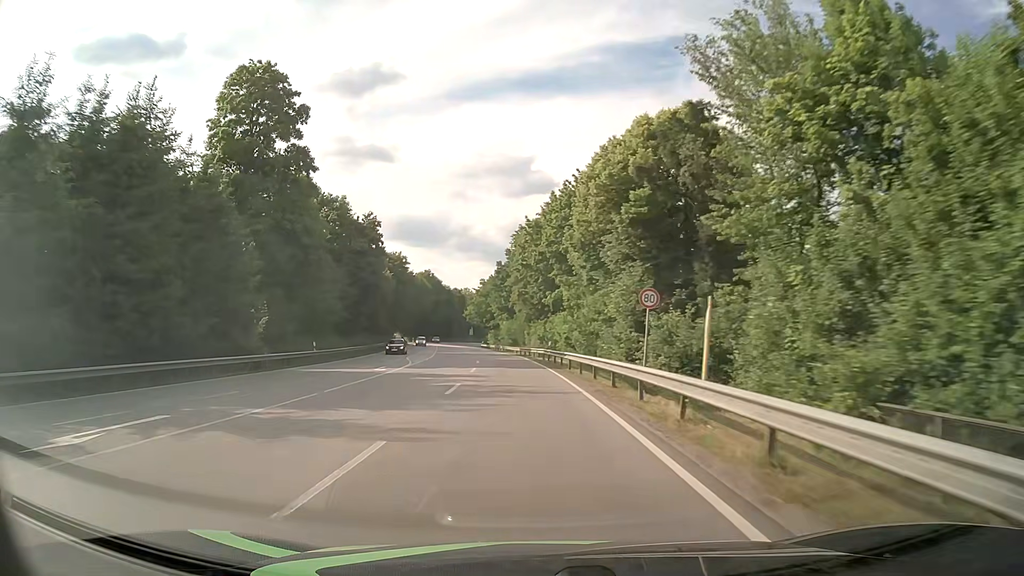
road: primary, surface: asphalt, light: Day
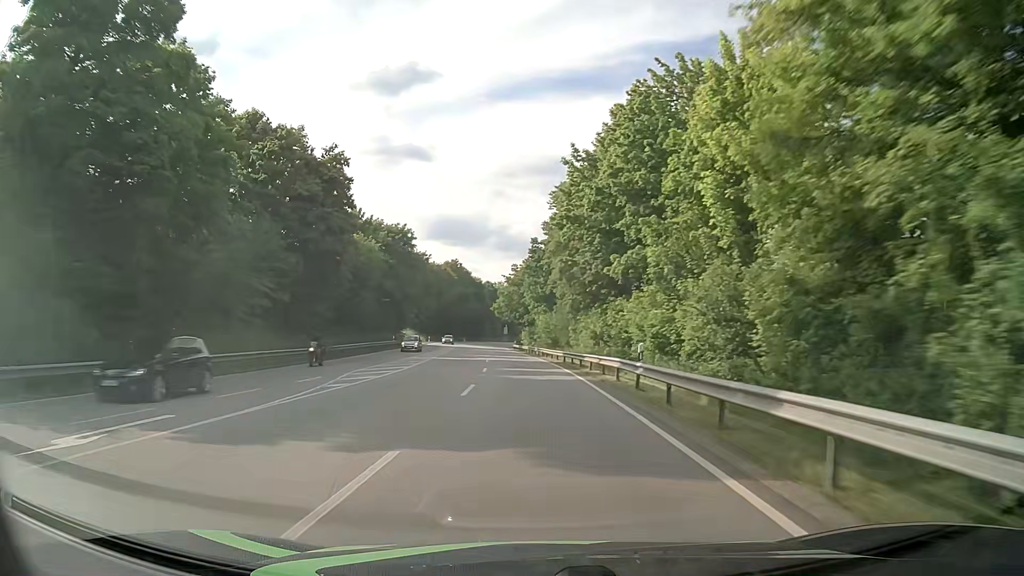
(-0.9, +25.0) m; -4°
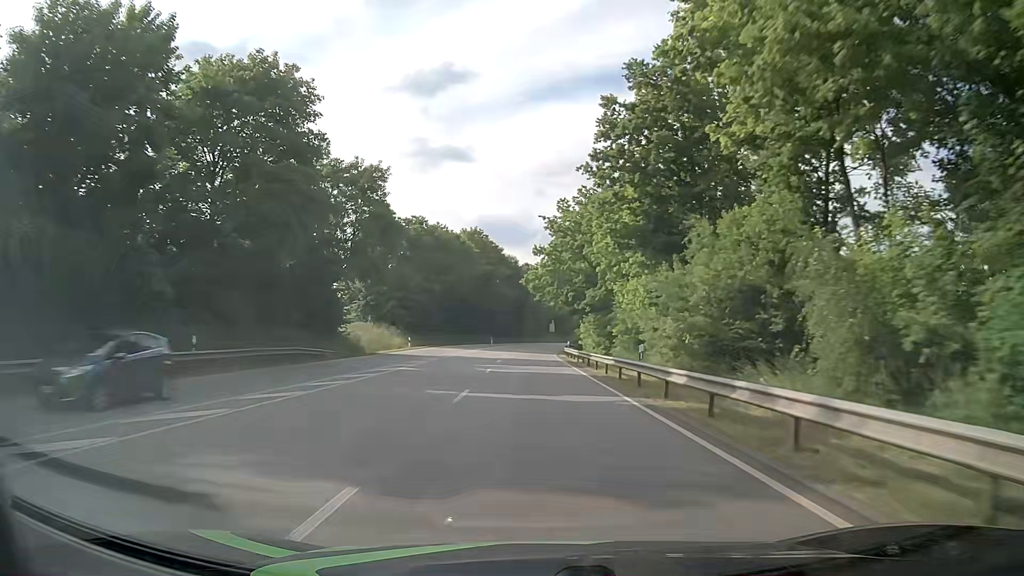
(-1.8, +50.0) m; -4°
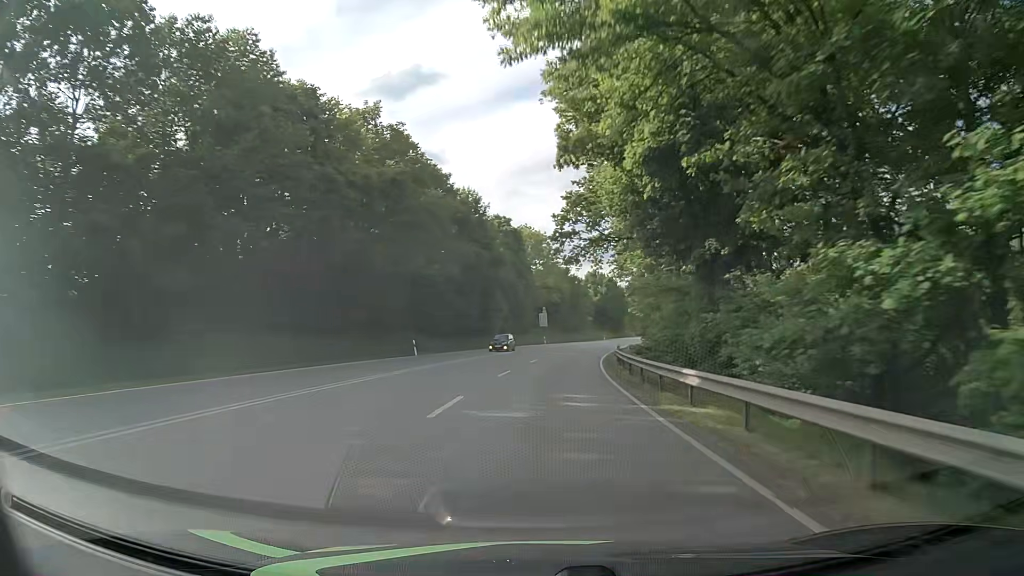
(-0.3, +62.8) m; +1°
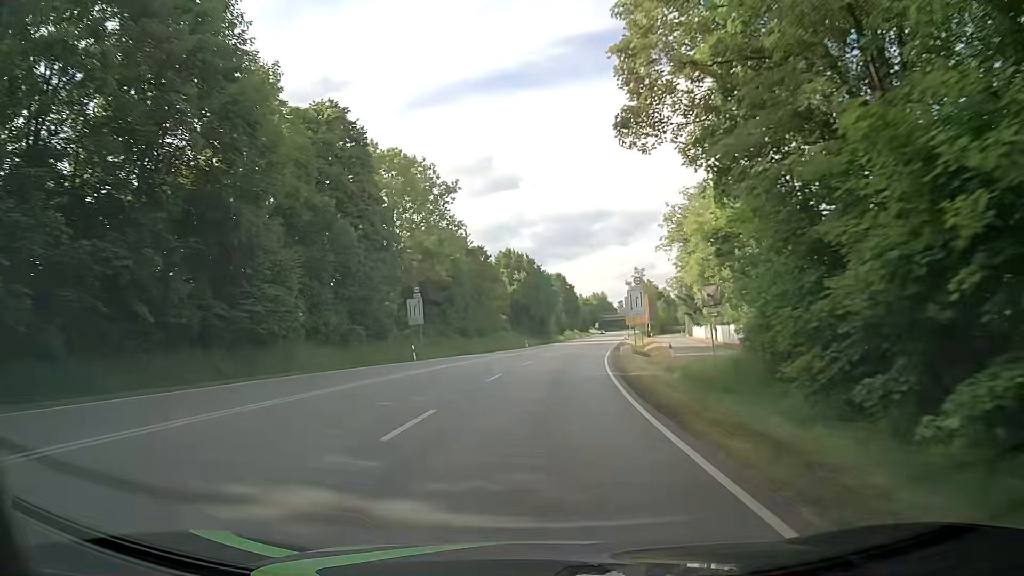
(+3.3, +50.0) m; +8°
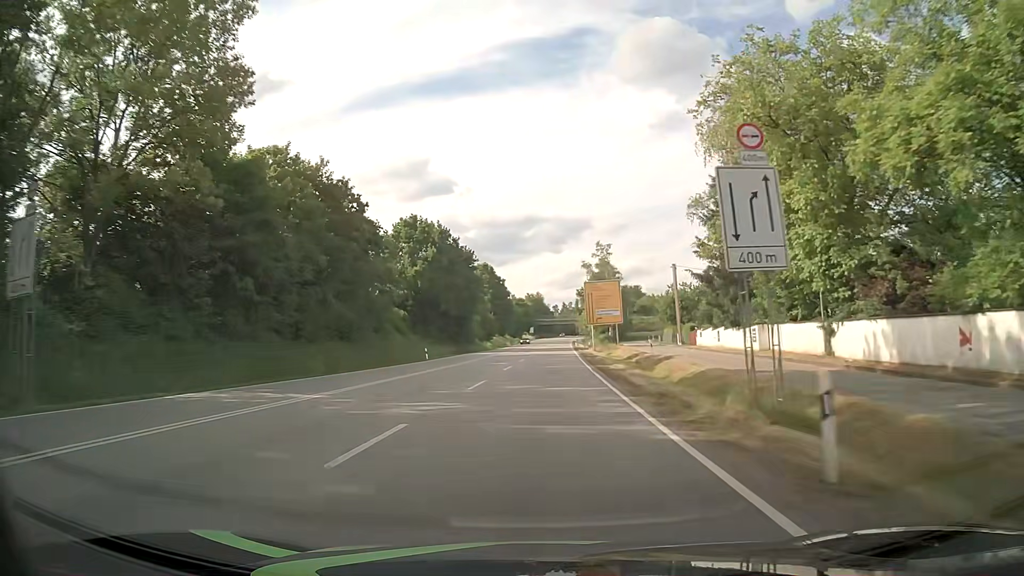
(+1.9, +37.4) m; +6°
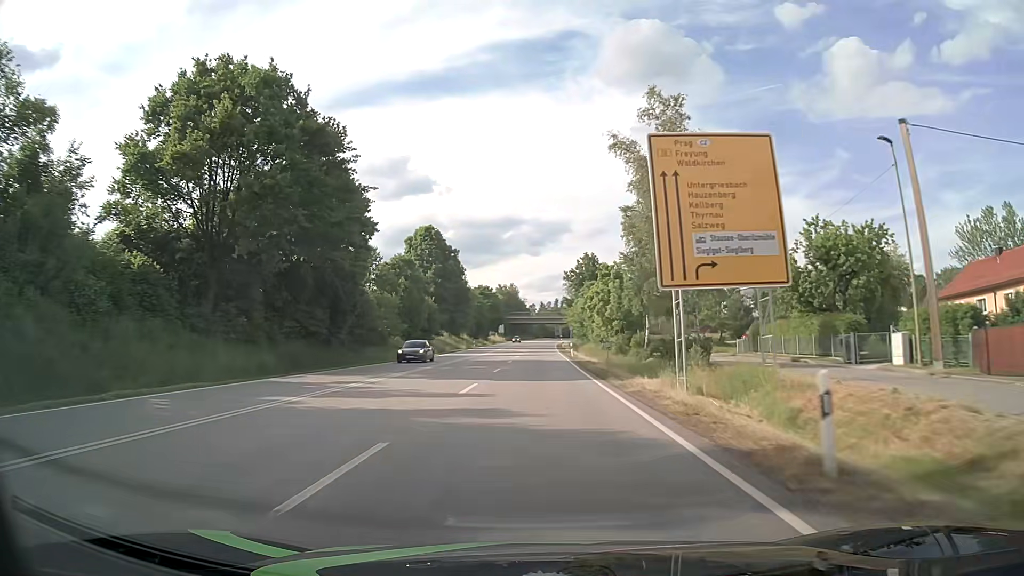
(+1.2, +49.9) m; +2°
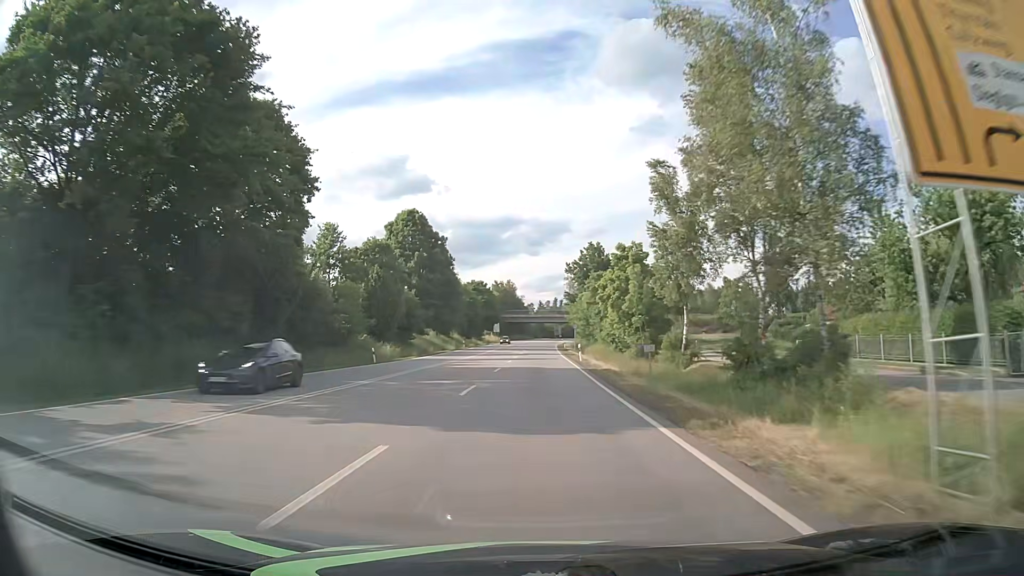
(+0.1, +12.5) m; 0°
(0, +10) (0, +20) (0, +30) (0, +40) (0, +50) (0, +60) (0, +70) (0, +80) (0, +90) (+1, +100) m
